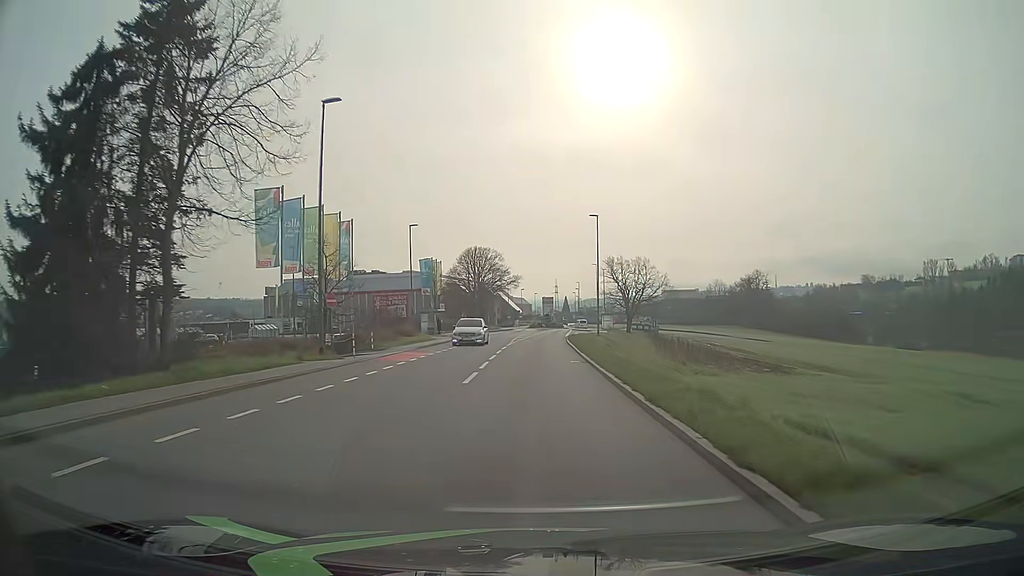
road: tertiary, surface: asphalt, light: Day
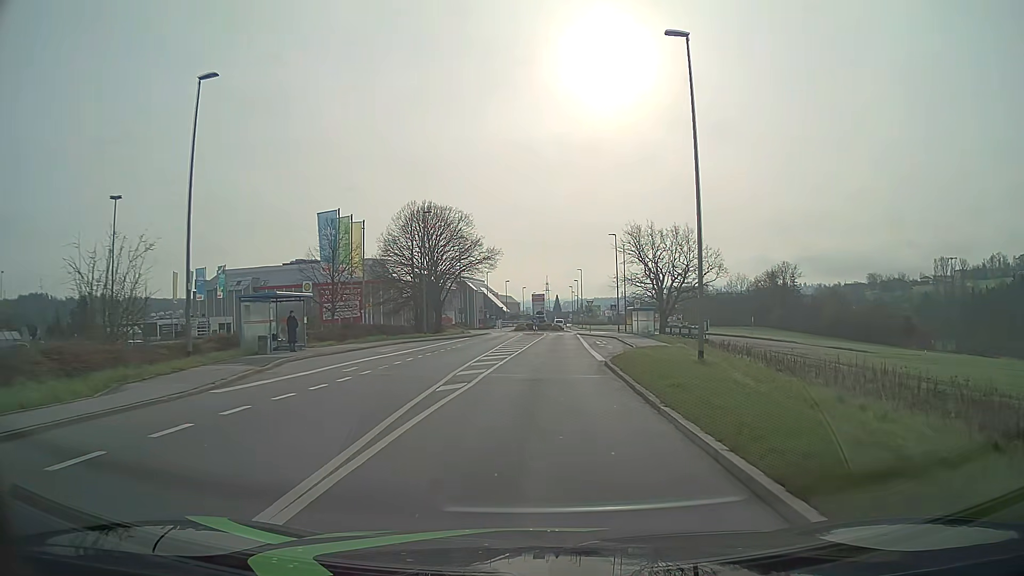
(+0.2, +38.1) m; +1°
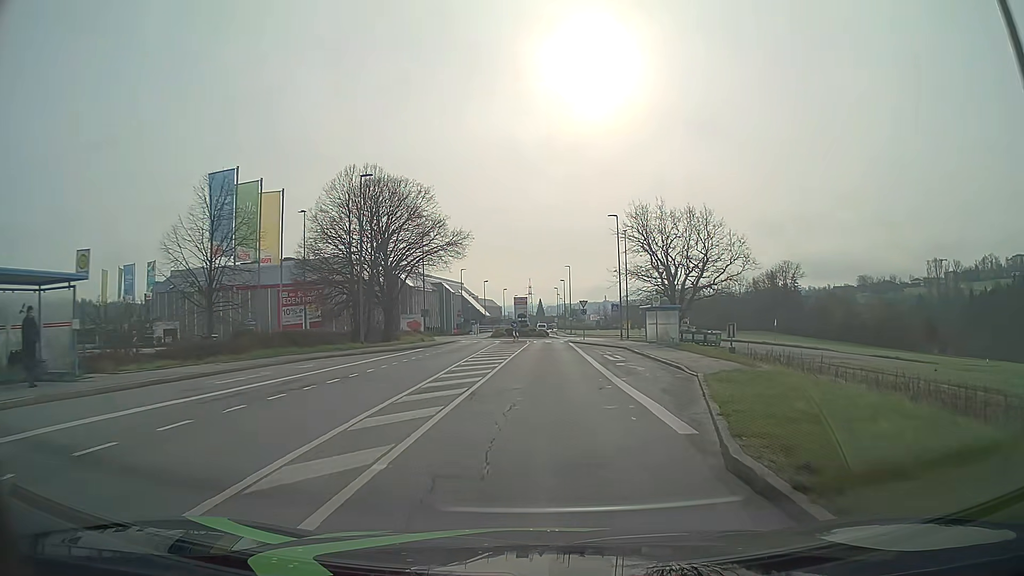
(+0.2, +15.2) m; +2°
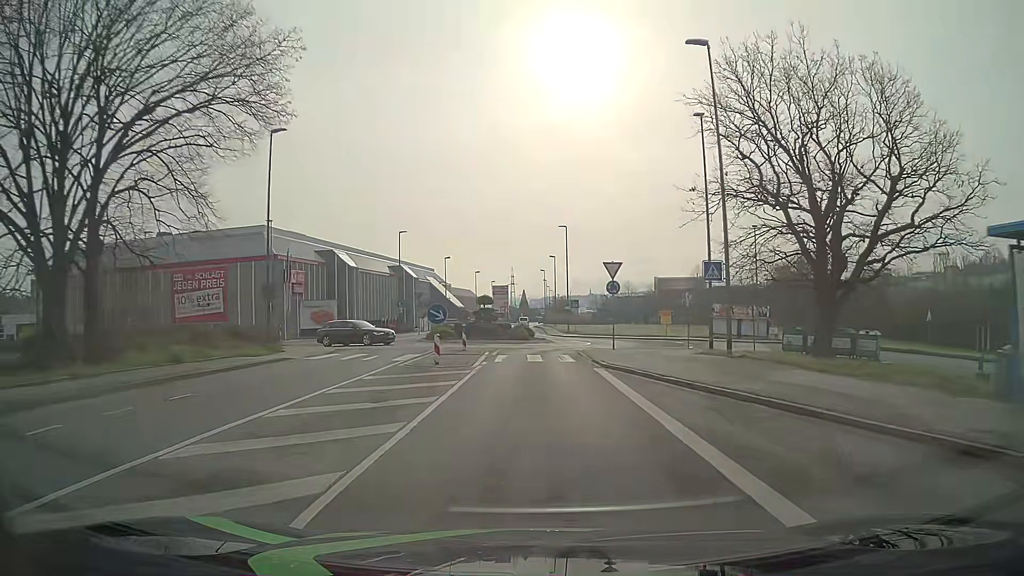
(+0.5, +35.2) m; +1°
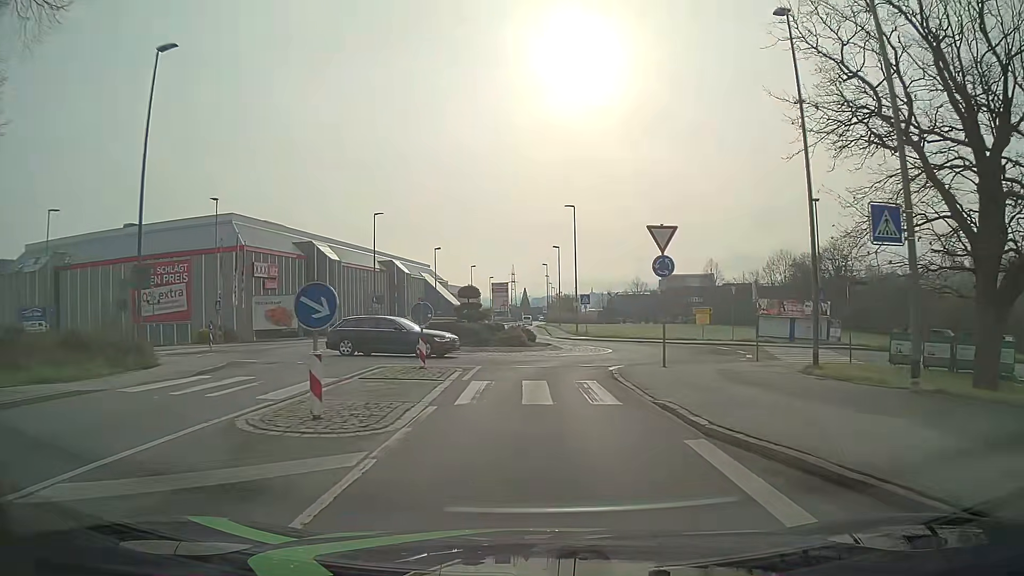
(0.0, +10.7) m; 0°
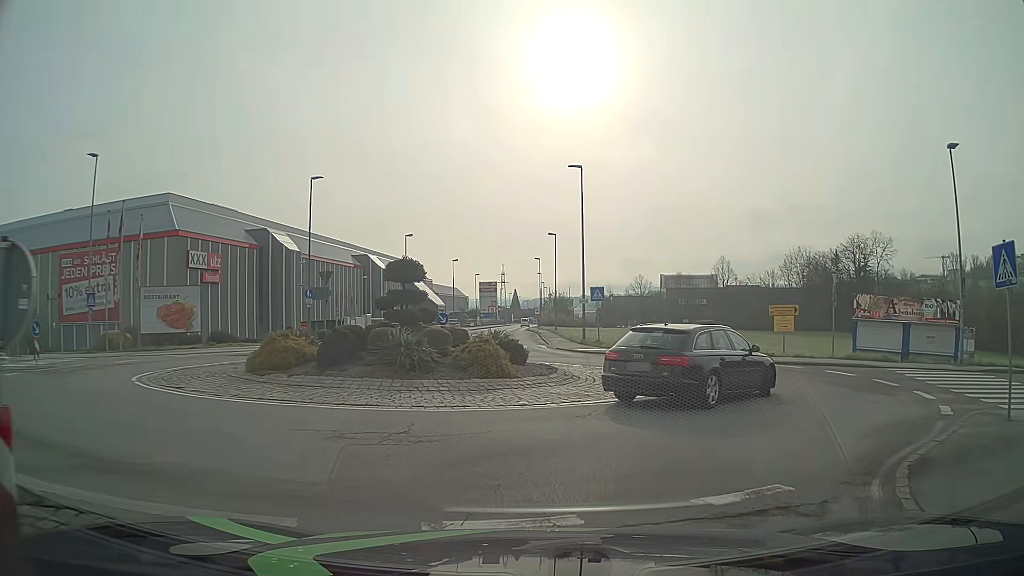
(0.0, +14.4) m; +1°
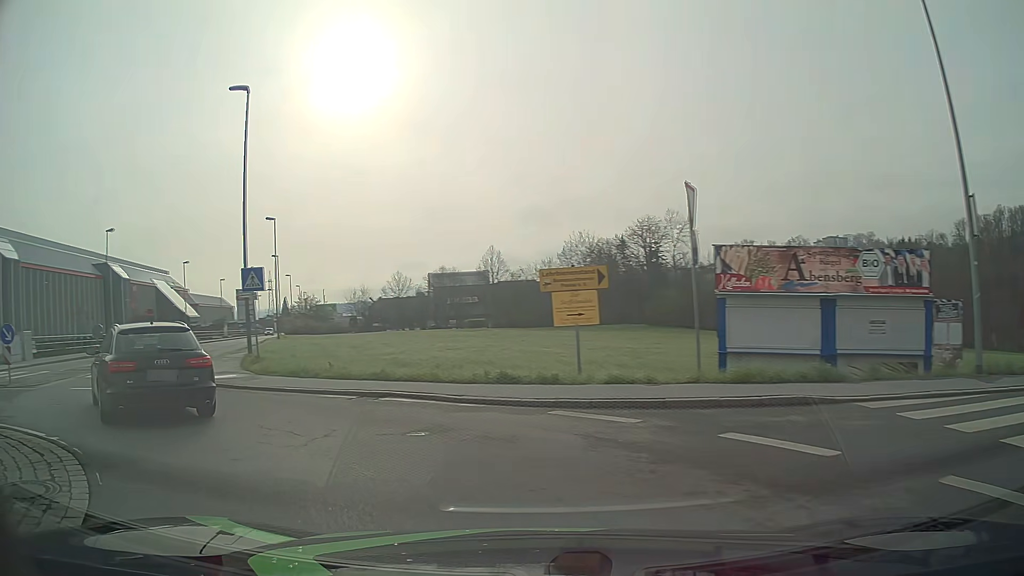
(+4.5, +13.9) m; +18°
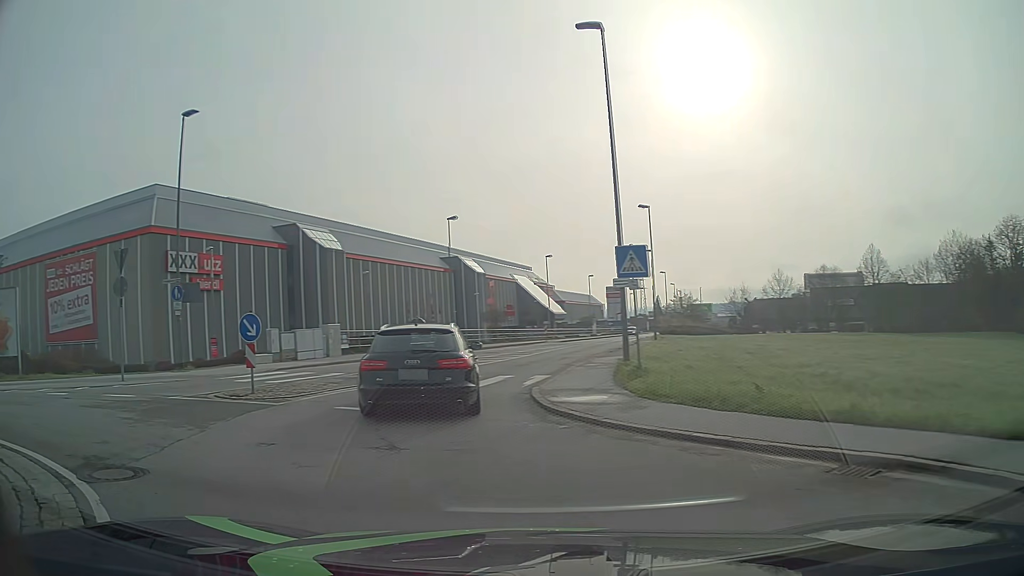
(-1.7, +5.6) m; -32°
(-2, +10) (-2, +20) (0, +30) (+2, +39) (+4, +49) (+6, +59) (+8, +69) (+10, +79) (+13, +88) (+15, +98) m
